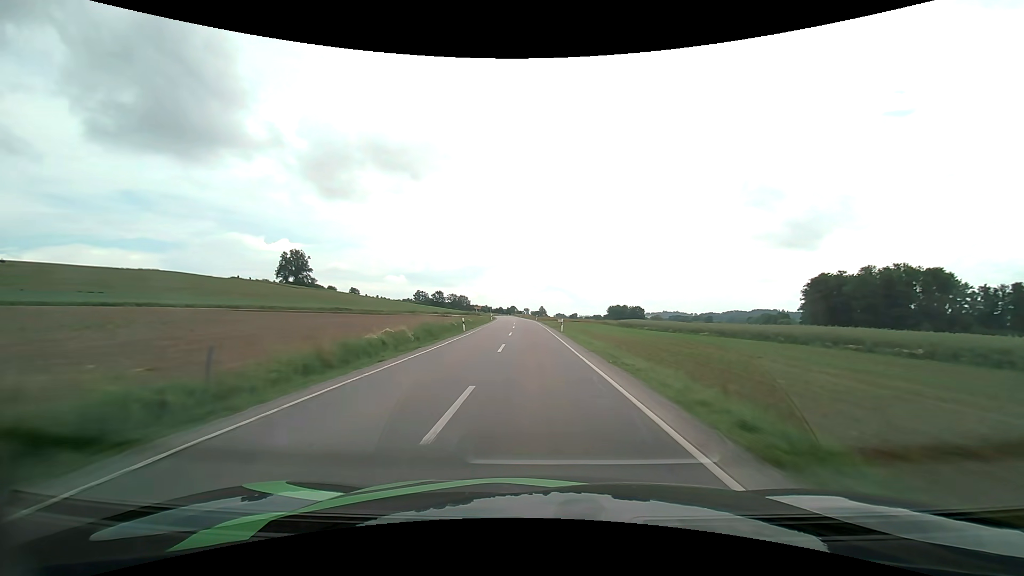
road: secondary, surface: asphalt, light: Day
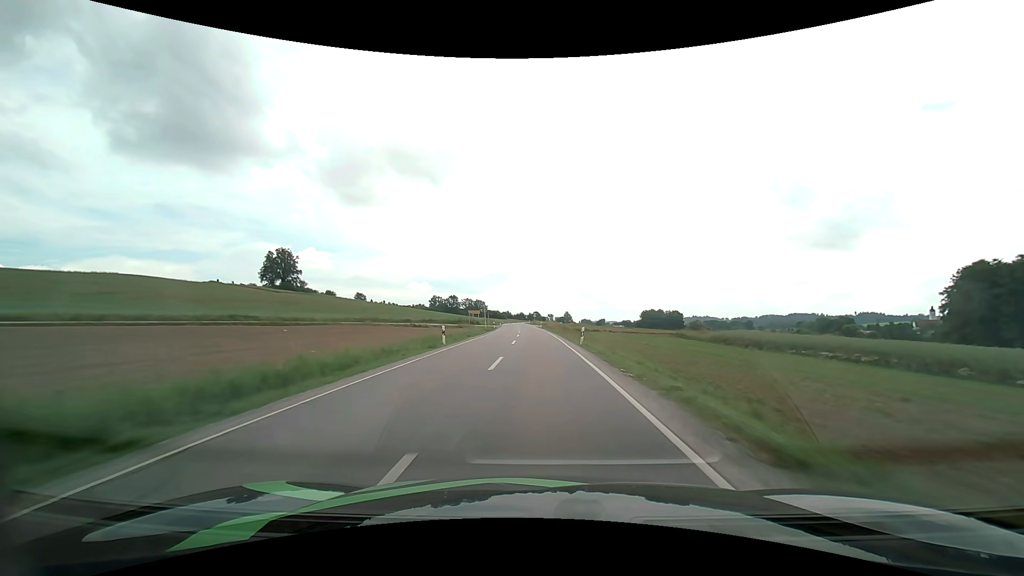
(-1.4, +52.4) m; -3°
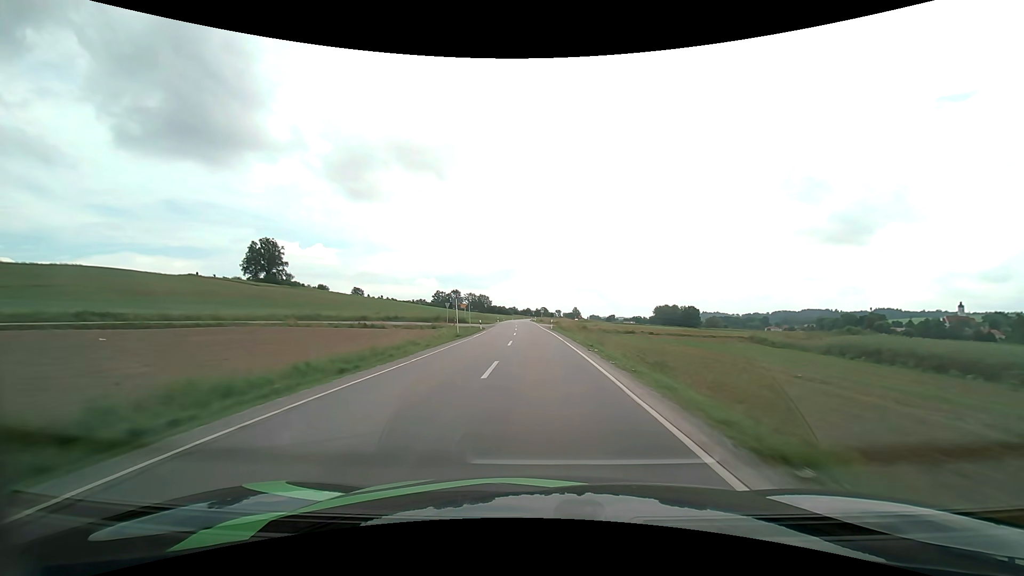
(-0.1, +26.3) m; -1°
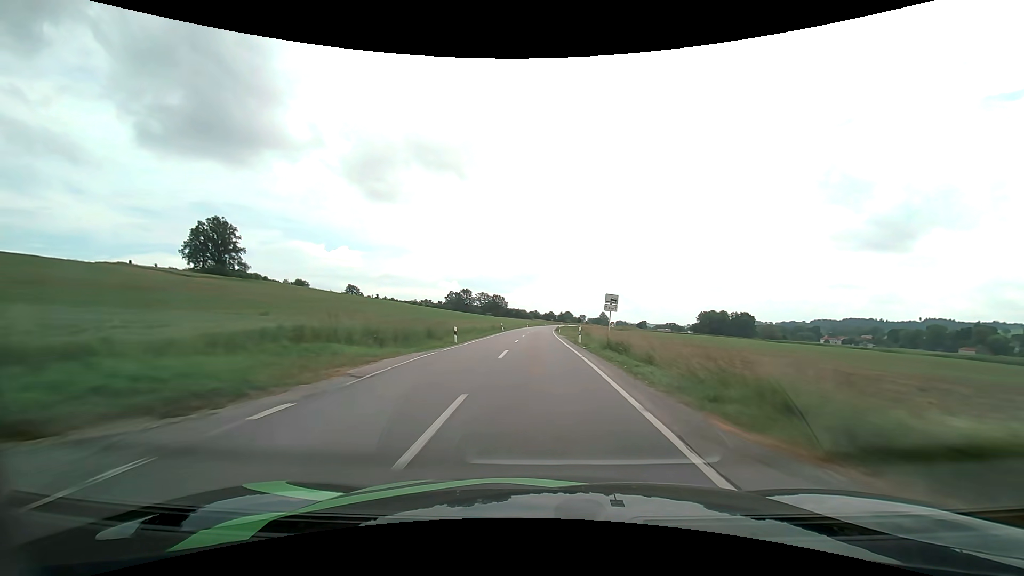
(-1.6, +65.8) m; -3°
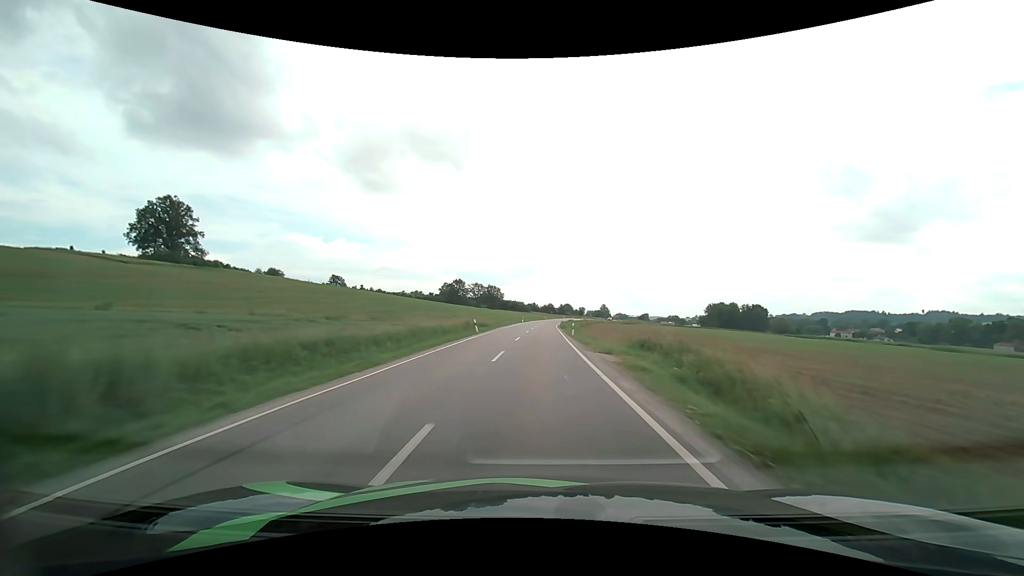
(0.0, +26.0) m; 0°
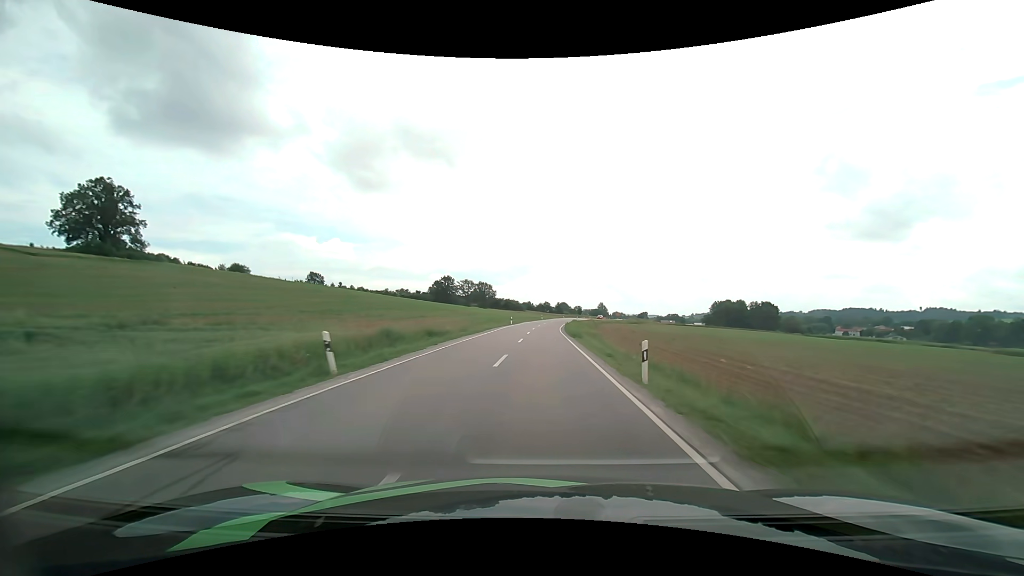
(+0.2, +25.6) m; +1°
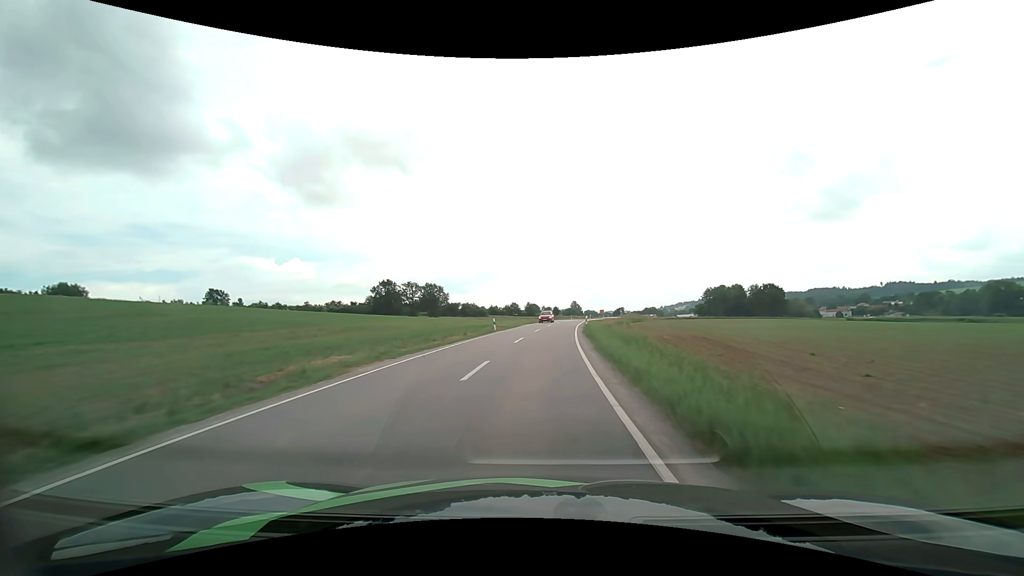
(+1.8, +62.3) m; +4°
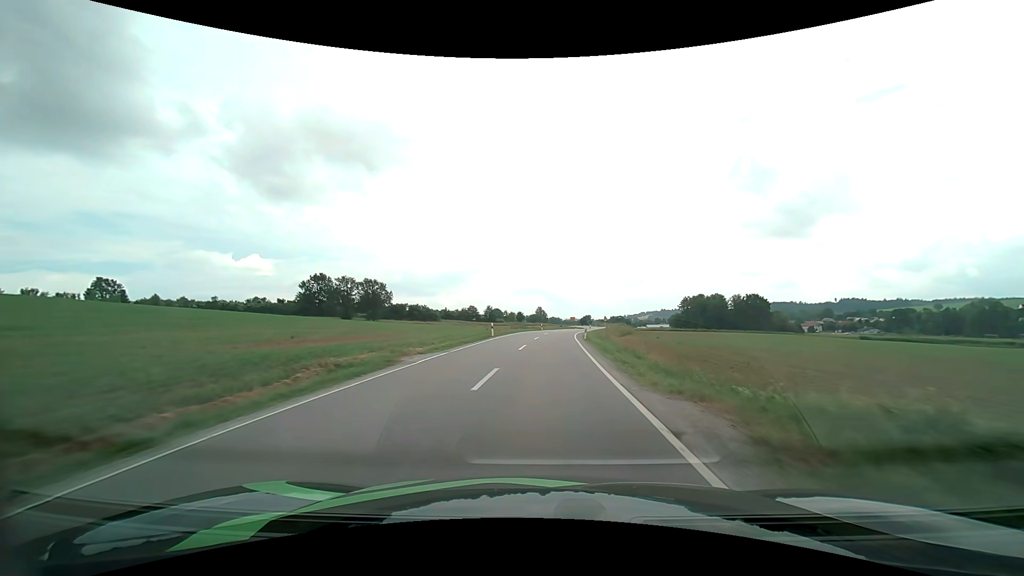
(+1.2, +36.6) m; +4°
(0, +10) (0, +20) (+1, +30) (+2, +40) (+2, +50) (+4, +60) (+5, +70) (+7, +80) (+8, +89) (+10, +99) m
